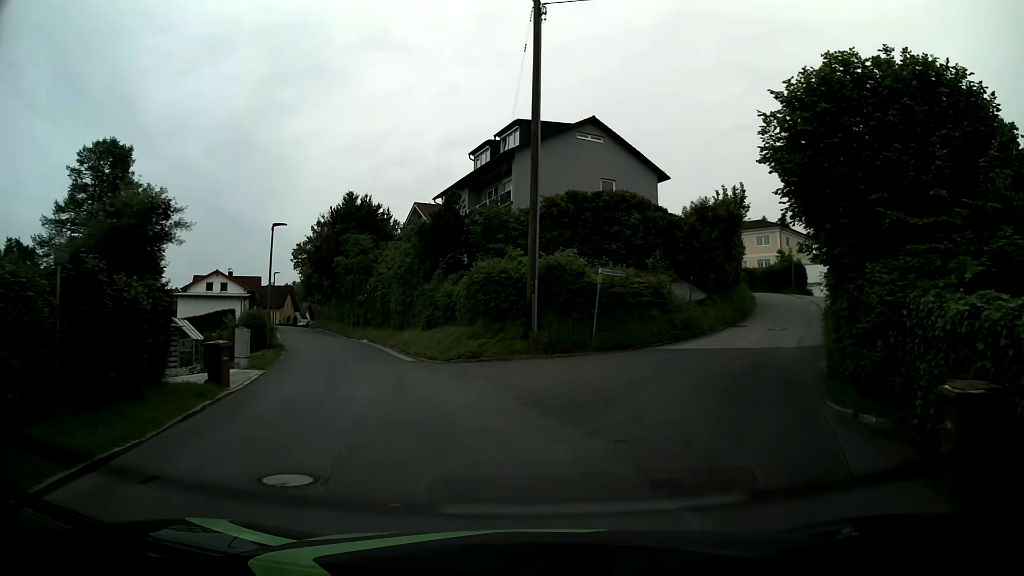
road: residential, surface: asphalt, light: Day
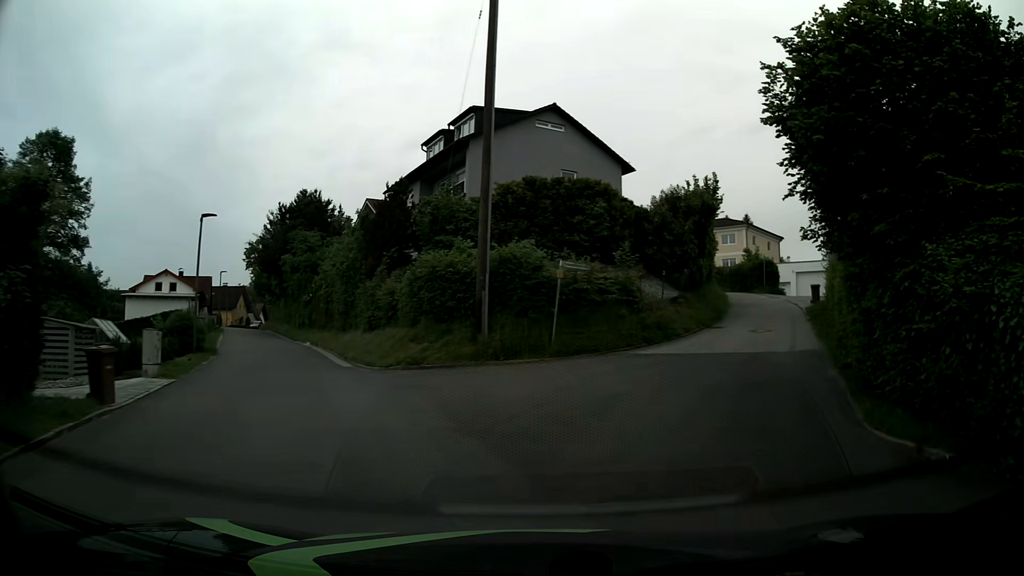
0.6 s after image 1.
(+0.1, +2.7) m; +3°
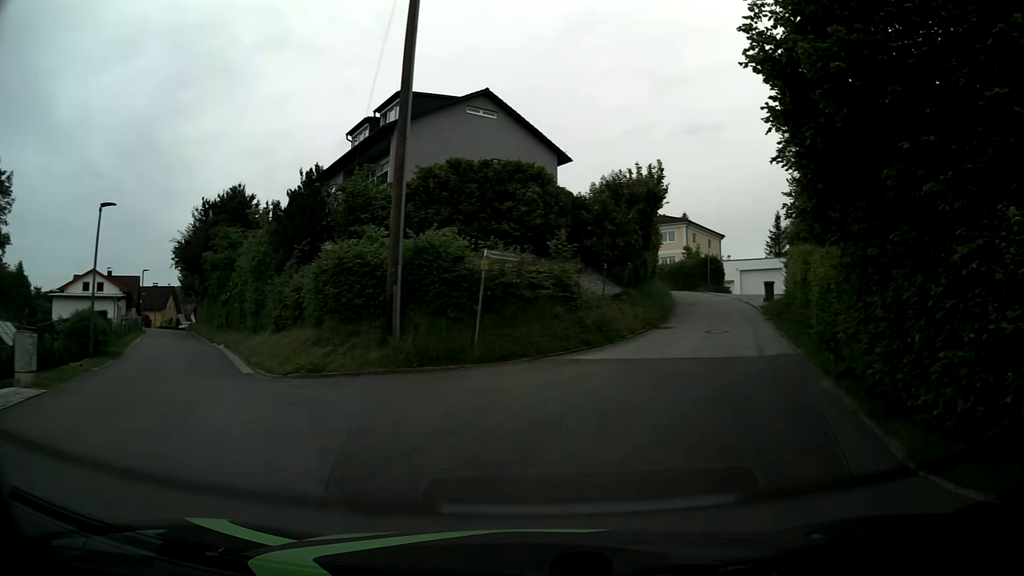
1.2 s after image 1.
(+0.1, +2.6) m; +5°
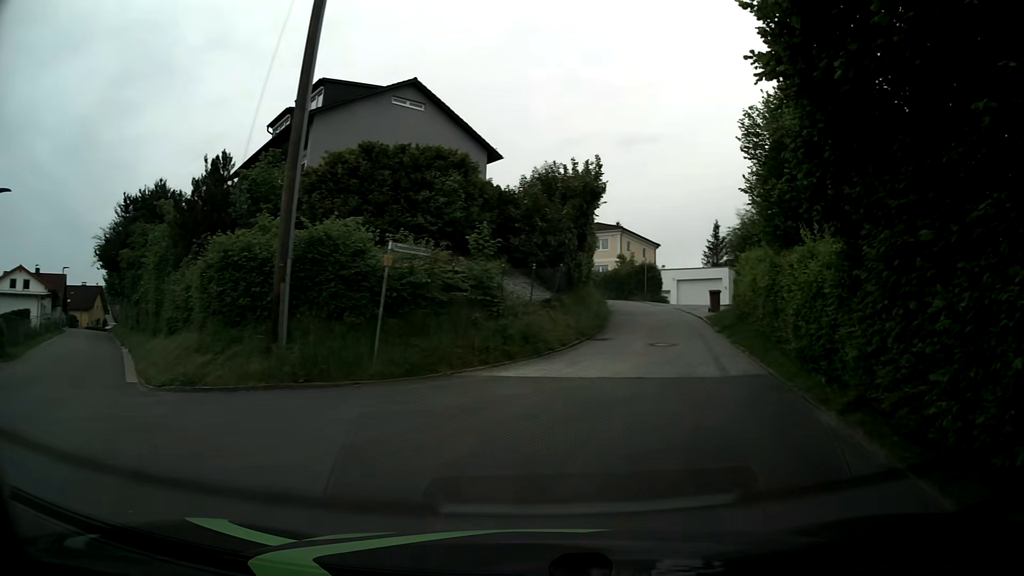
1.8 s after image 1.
(+0.1, +2.6) m; +5°
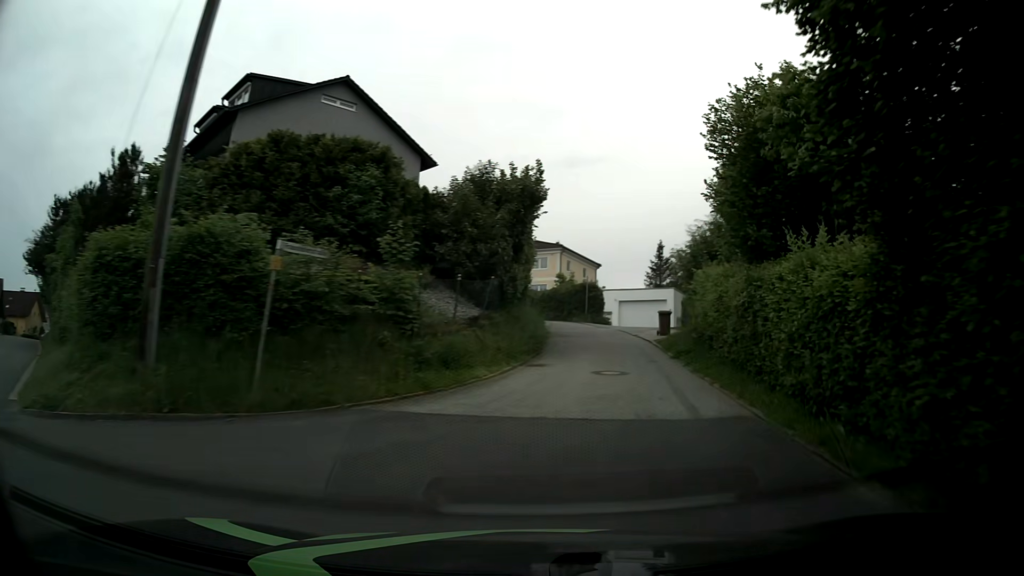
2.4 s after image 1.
(+0.1, +2.6) m; +5°
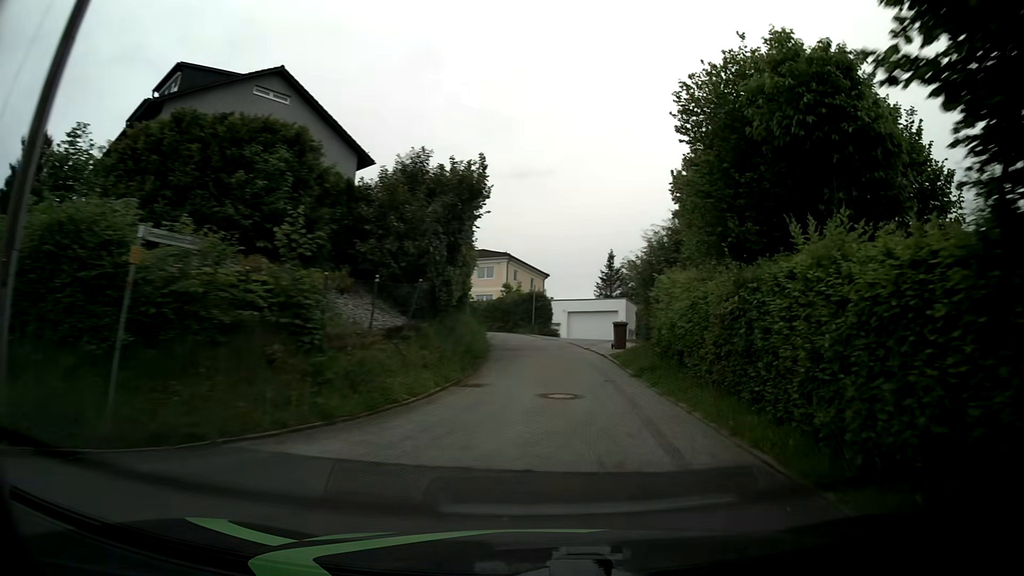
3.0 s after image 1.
(+0.1, +2.5) m; +6°
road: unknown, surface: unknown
